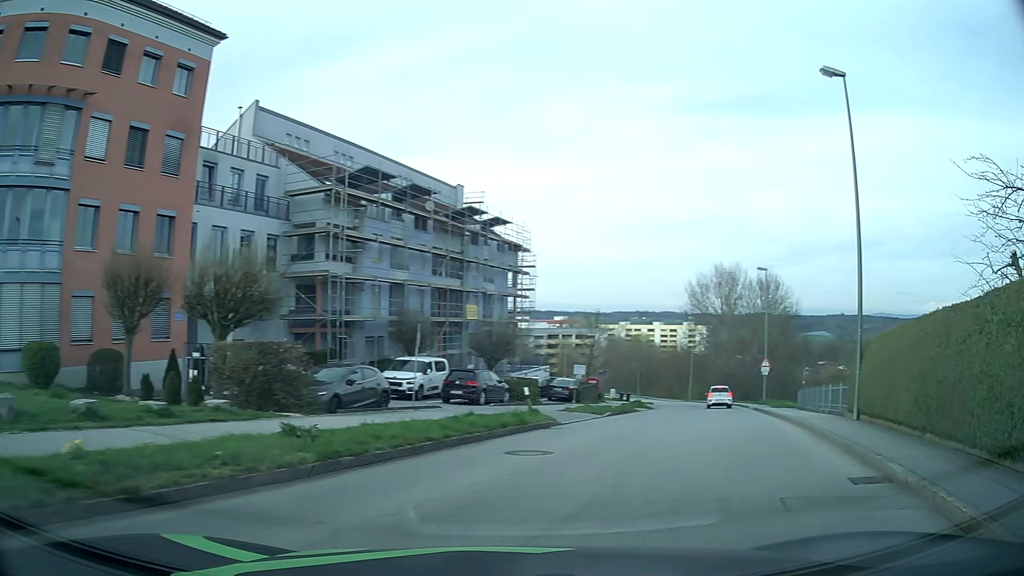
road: residential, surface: asphalt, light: Day
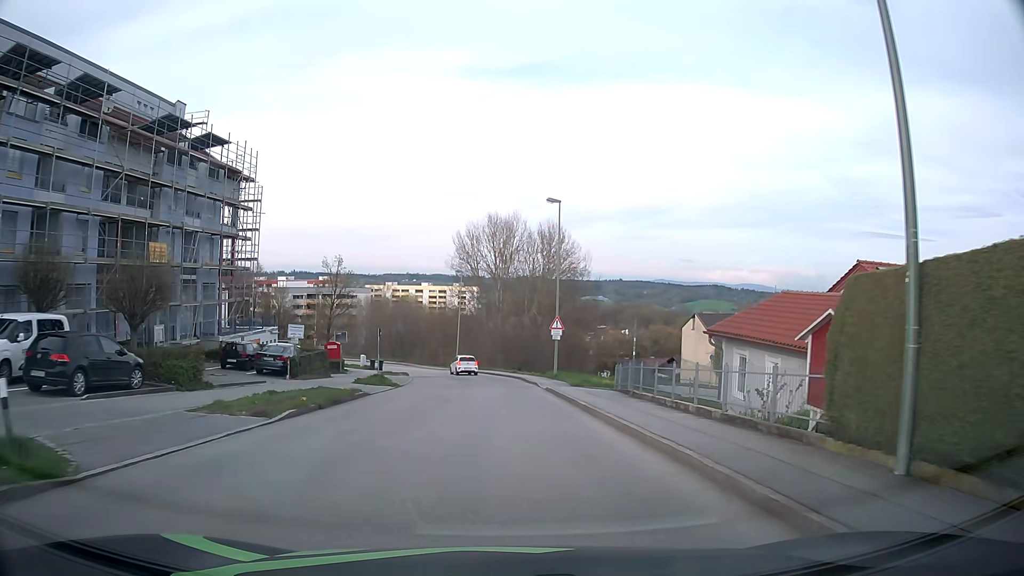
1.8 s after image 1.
(+3.6, +12.6) m; +21°
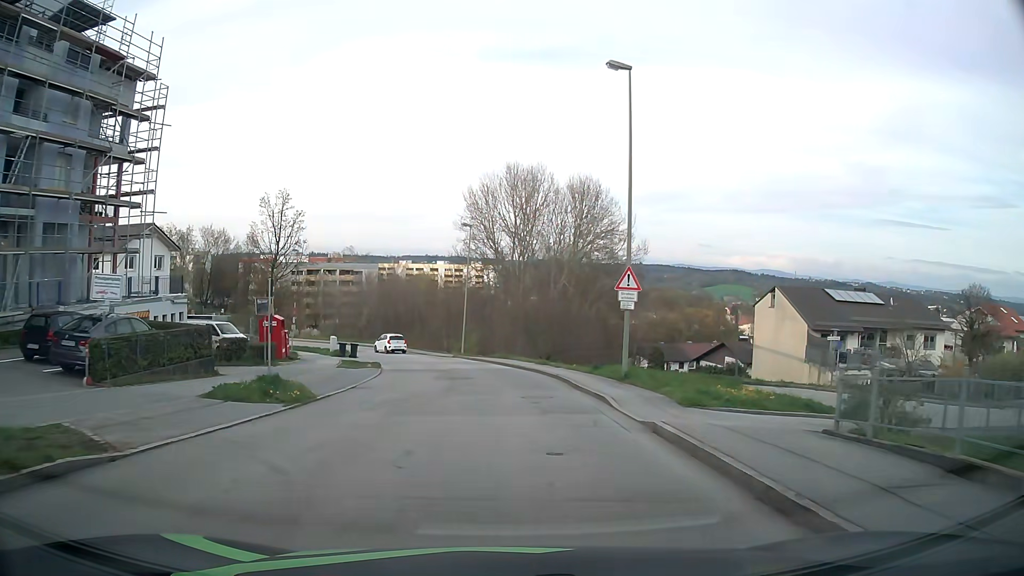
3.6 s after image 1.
(-0.3, +17.4) m; -2°
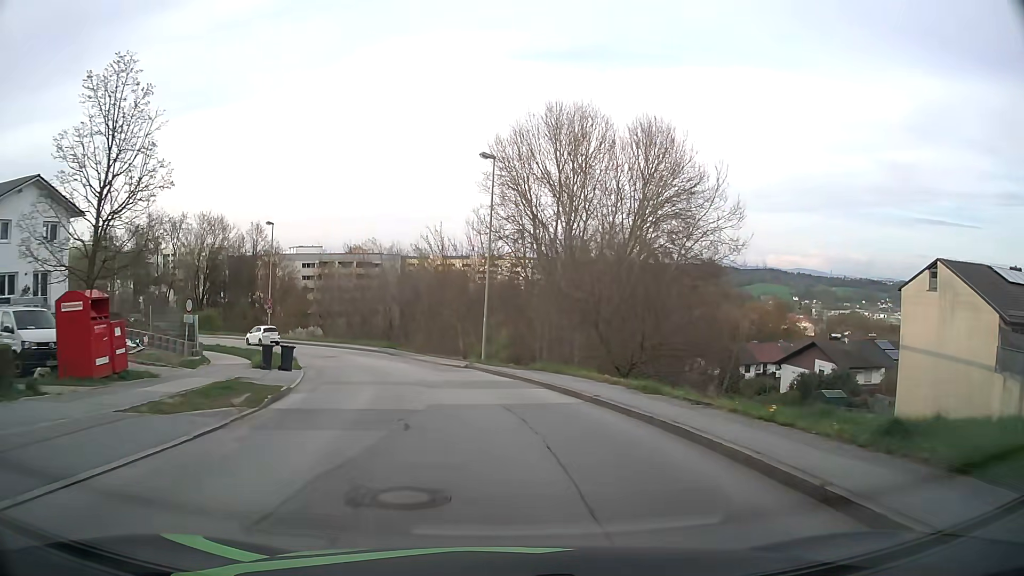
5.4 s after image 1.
(-0.3, +19.0) m; -3°
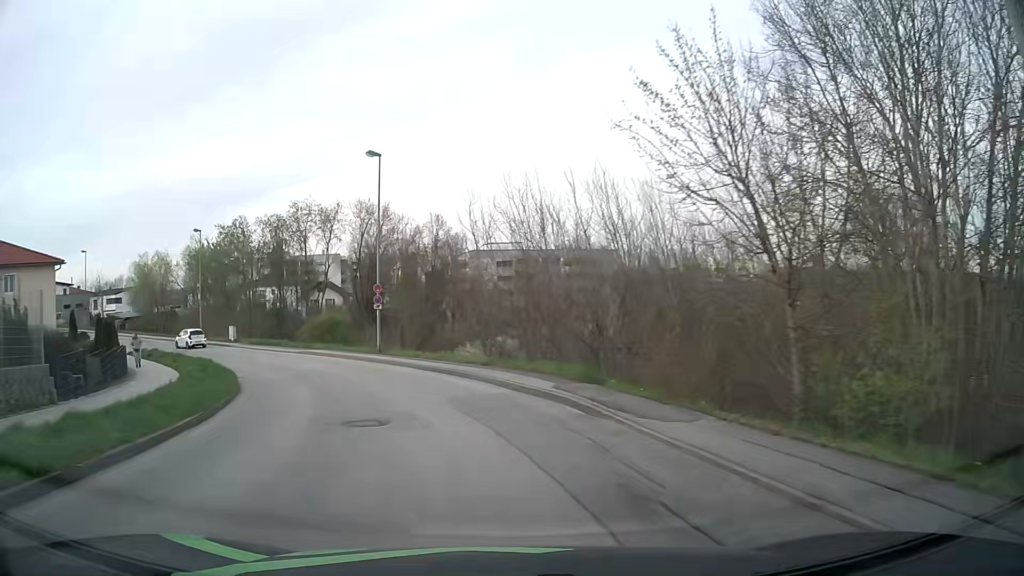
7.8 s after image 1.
(-3.4, +26.7) m; -18°
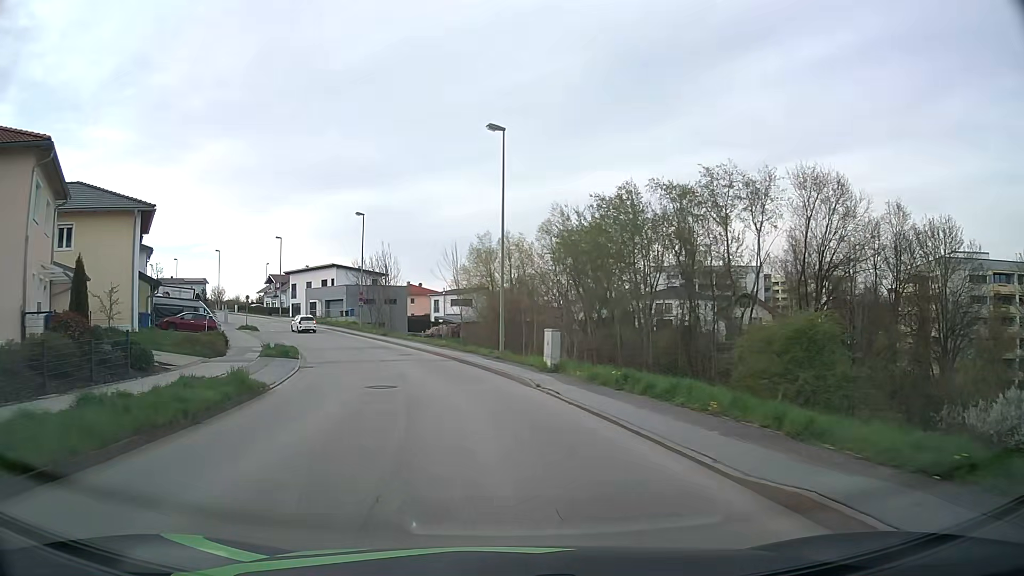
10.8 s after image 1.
(-10.0, +32.6) m; -34°
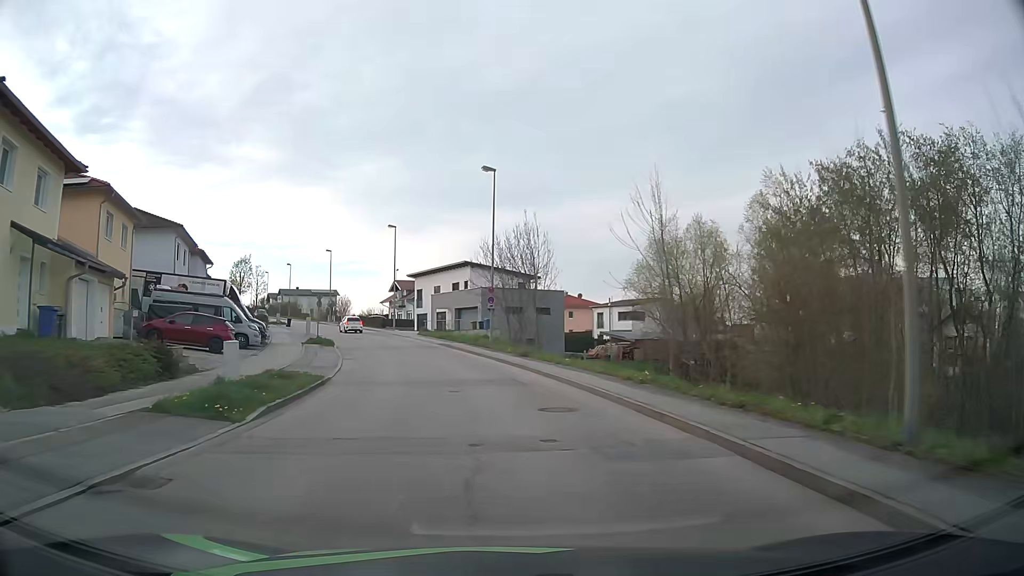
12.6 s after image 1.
(-2.8, +20.8) m; -14°
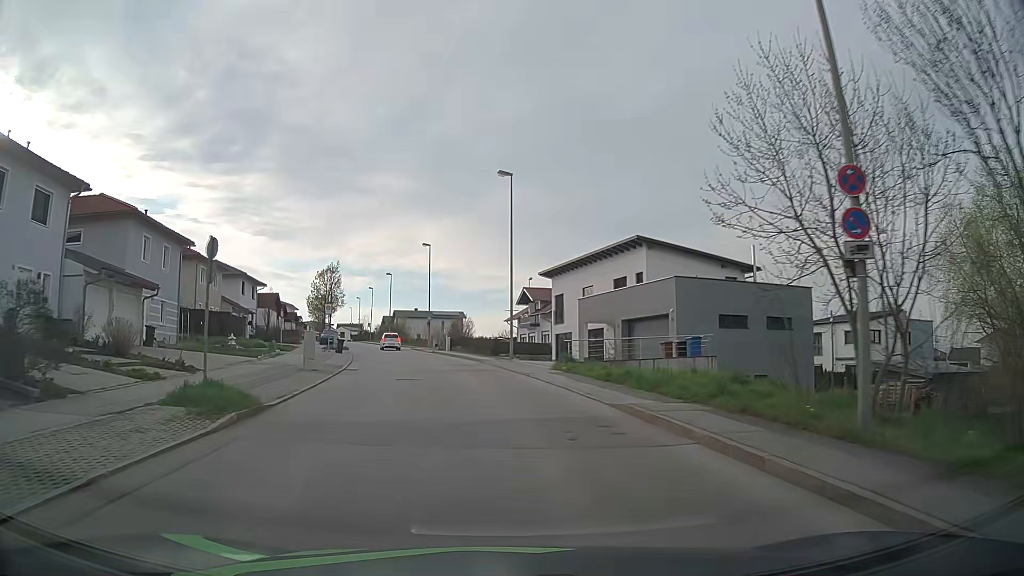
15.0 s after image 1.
(-3.2, +29.2) m; -12°
(0, +10) (-1, +20) (-3, +30) (-5, +40) (-7, +49) (-10, +59) (-13, +69) (-15, +78) (-18, +88) (-21, +97) m
